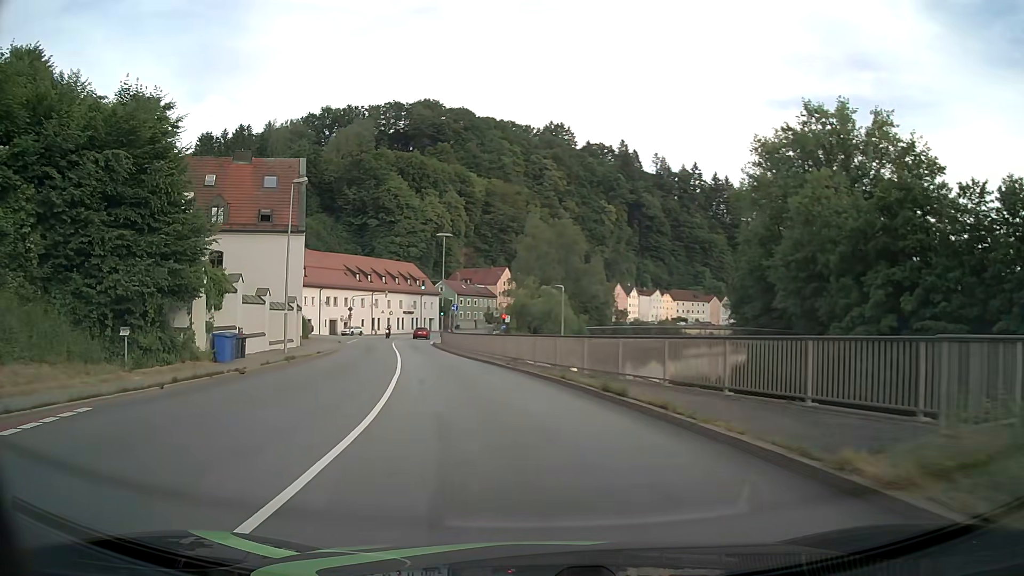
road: primary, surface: asphalt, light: Day
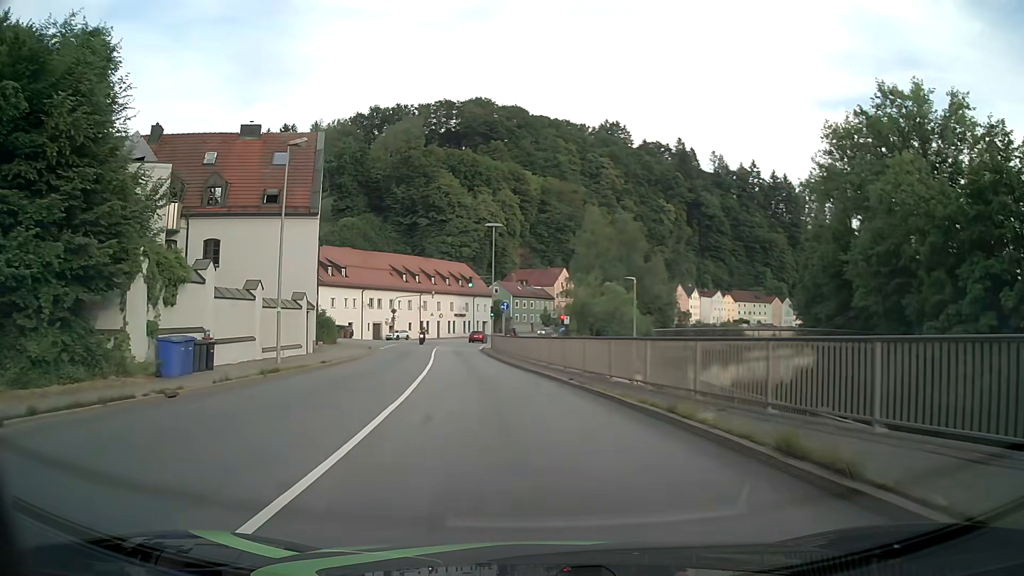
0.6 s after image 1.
(-0.3, +7.6) m; -5°
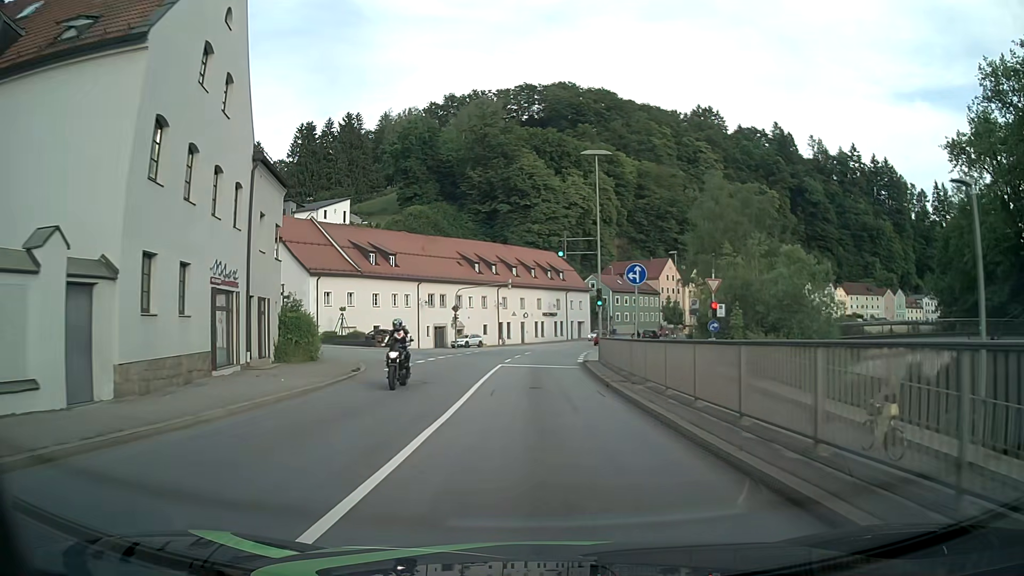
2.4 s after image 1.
(-2.0, +22.8) m; -8°
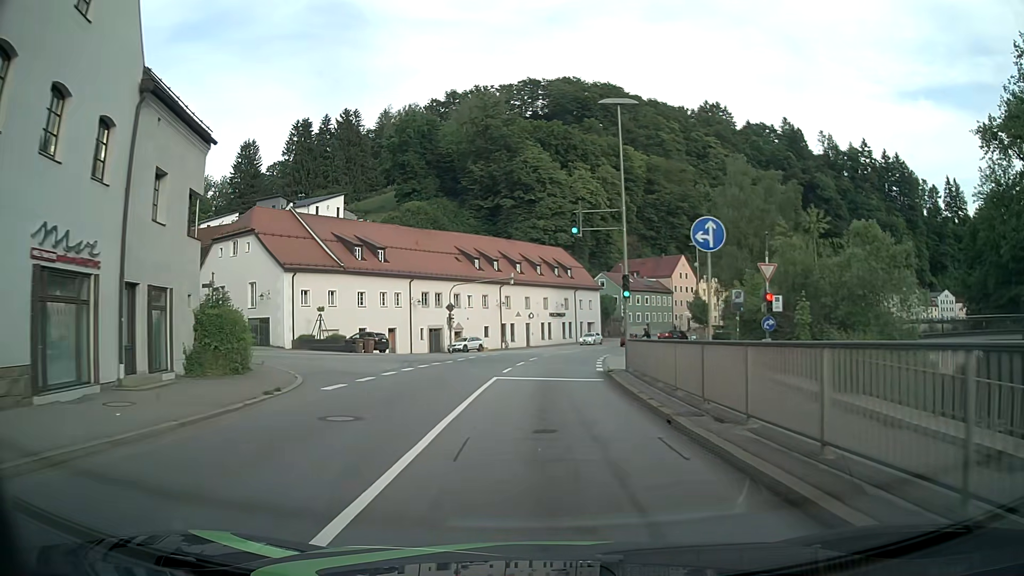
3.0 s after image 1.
(0.0, +7.7) m; 0°
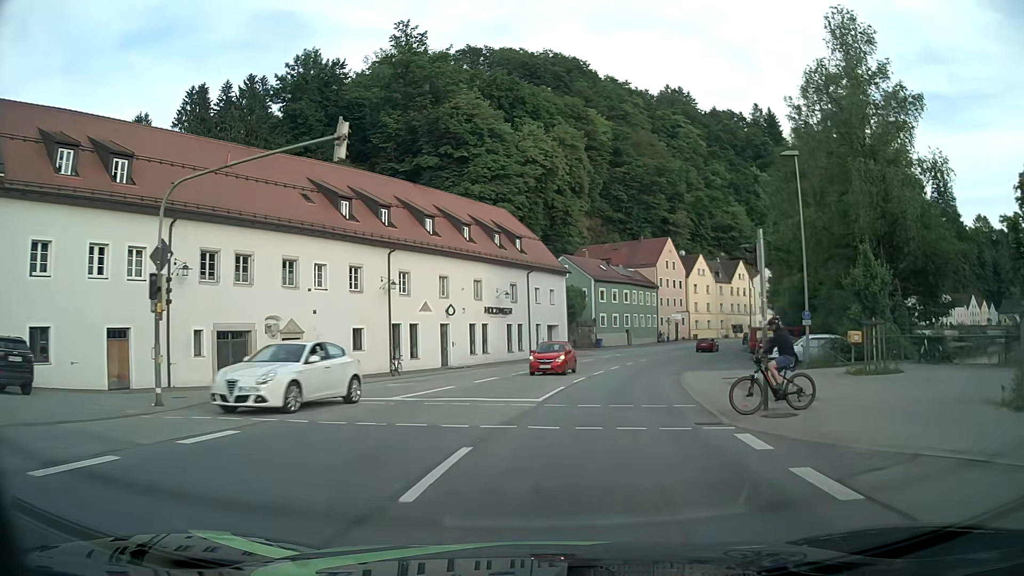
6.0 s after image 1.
(+0.7, +36.5) m; +5°
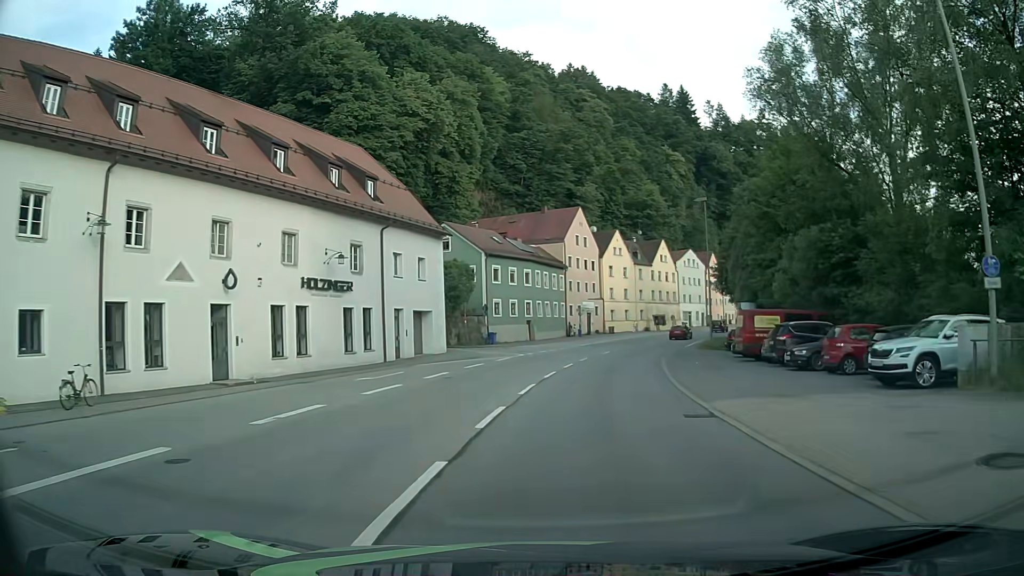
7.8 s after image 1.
(+1.6, +19.8) m; +9°
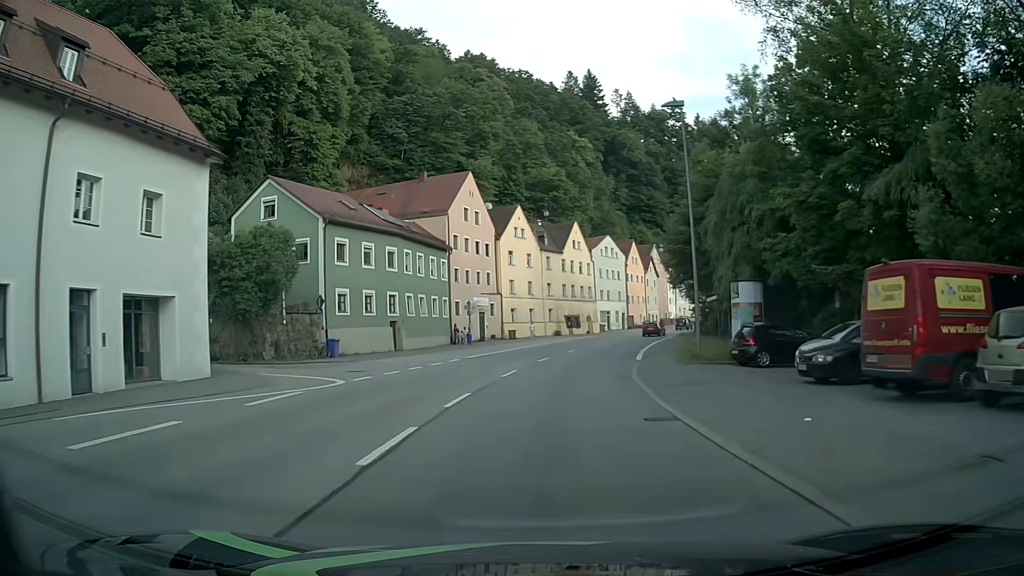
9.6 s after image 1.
(+1.7, +20.6) m; +9°
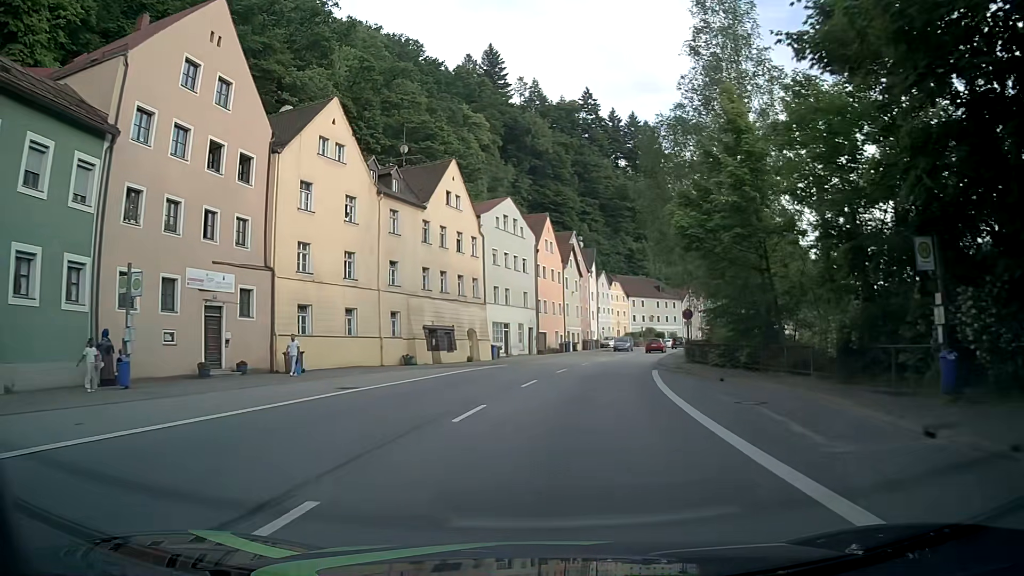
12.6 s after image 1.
(+3.1, +36.6) m; +9°
(0, +10) (+1, +20) (+3, +30) (+5, +40) (+7, +49) (+10, +59) (+12, +69) (+16, +78) (+19, +87) (+23, +97) m
